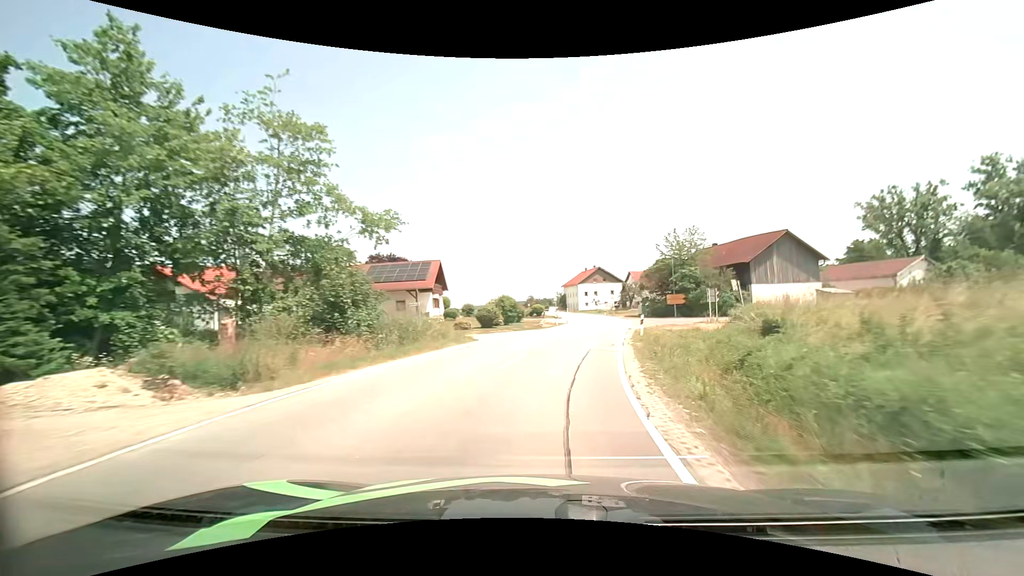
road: secondary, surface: asphalt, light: Day
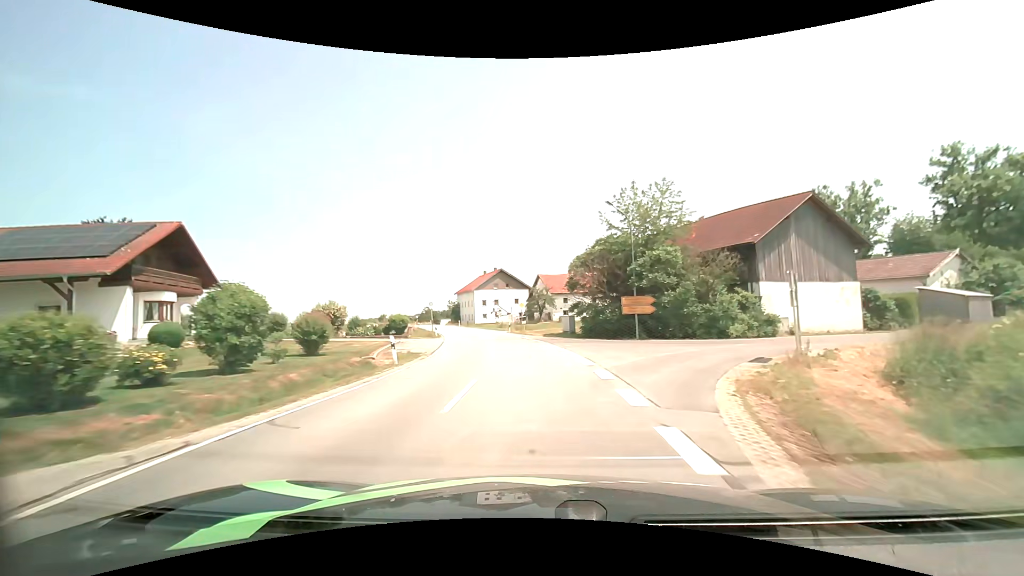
(+2.8, +27.2) m; +11°
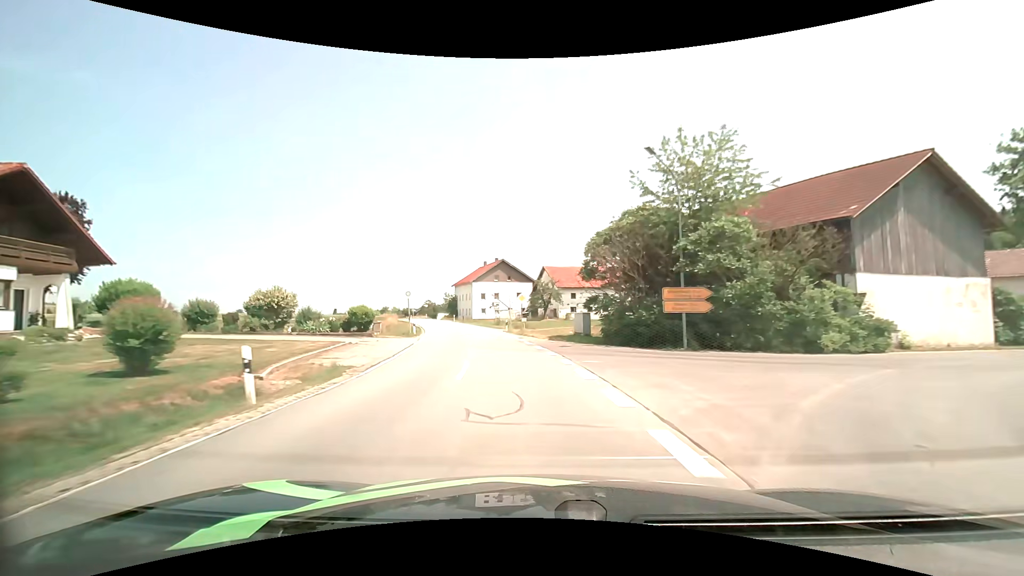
(+0.1, +9.2) m; 0°
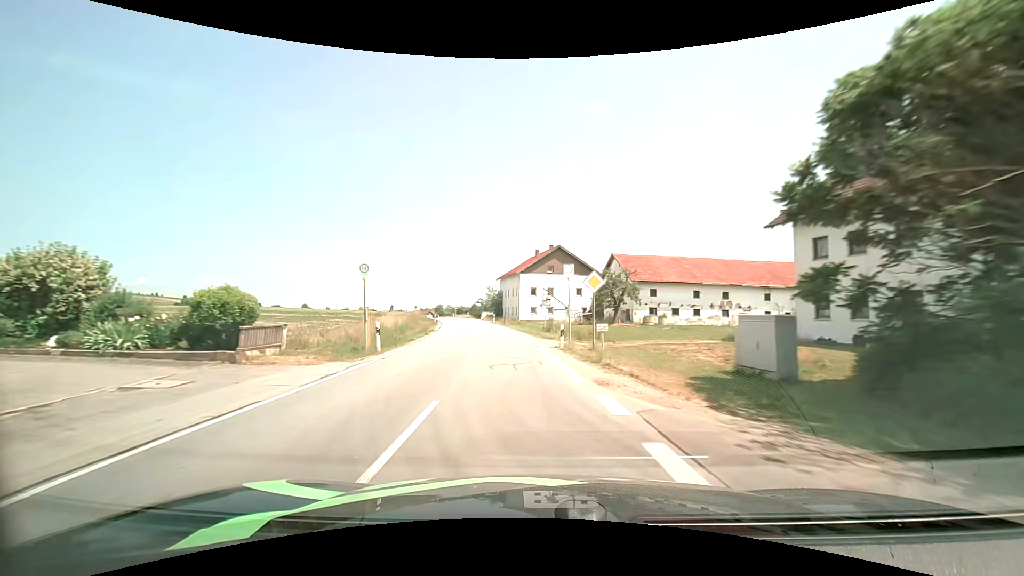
(-1.0, +18.5) m; -6°
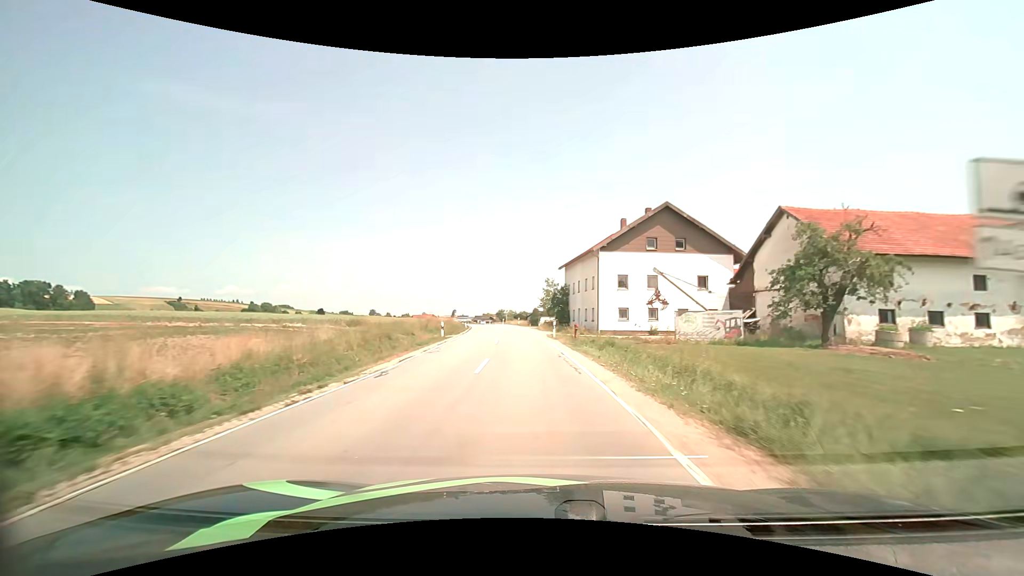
(-2.1, +28.1) m; -7°
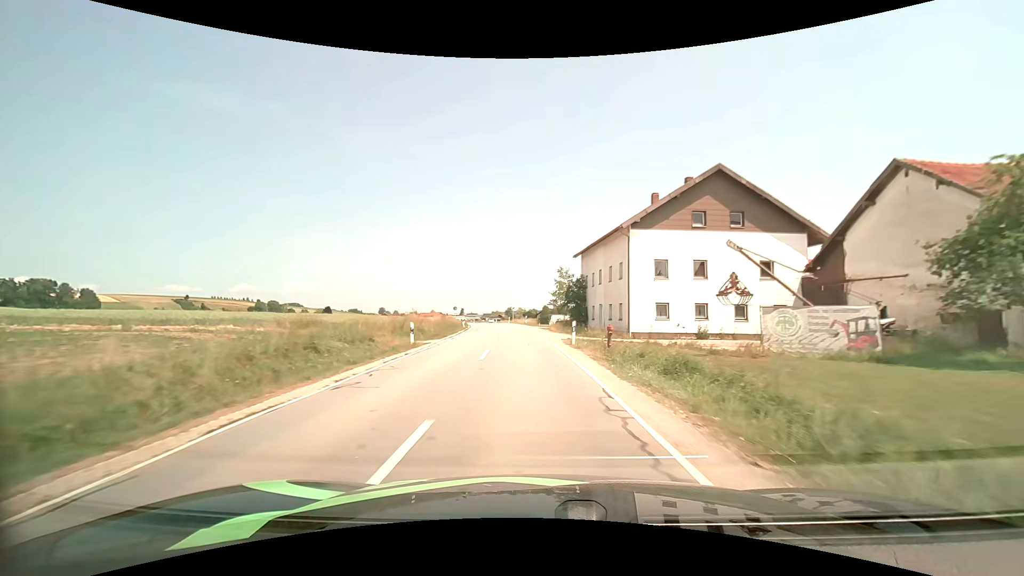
(-0.1, +9.6) m; -1°
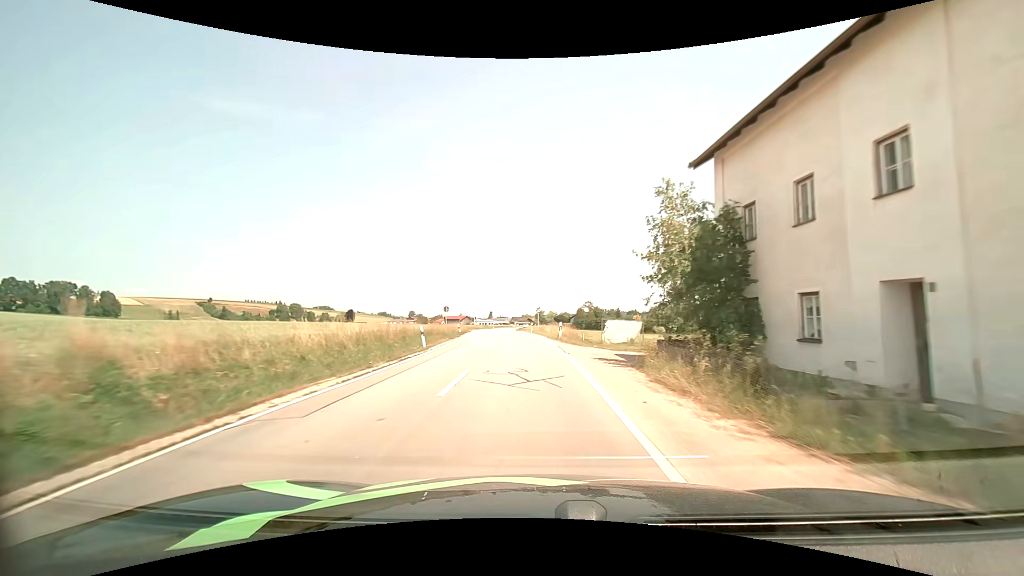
(-1.0, +29.5) m; -4°
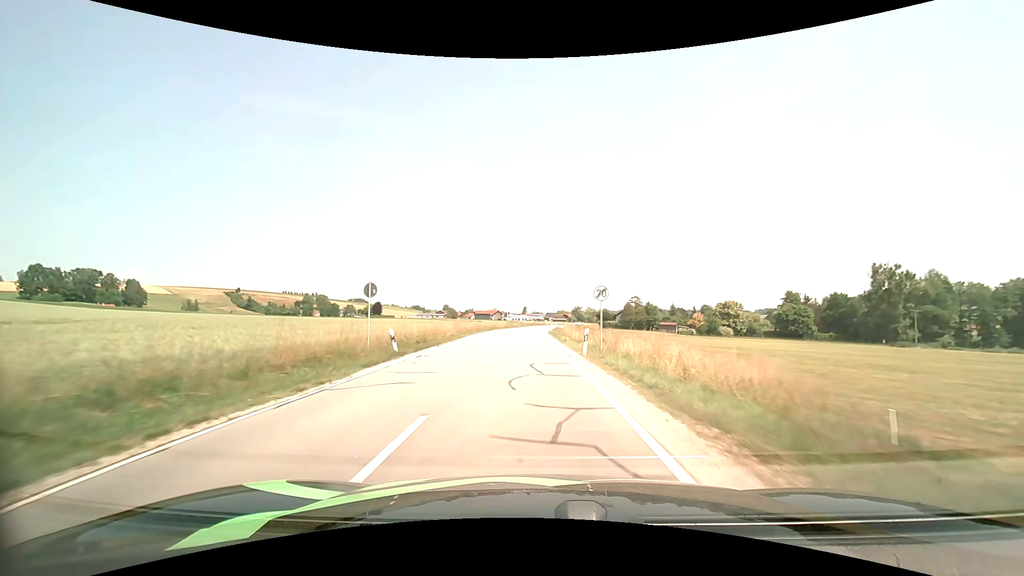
(-0.9, +30.4) m; -4°
(0, +10) (0, +20) (-1, +30) (-1, +40) (-1, +50) (-1, +60) (0, +70) (0, +80) (+1, +90) (+2, +100) m
